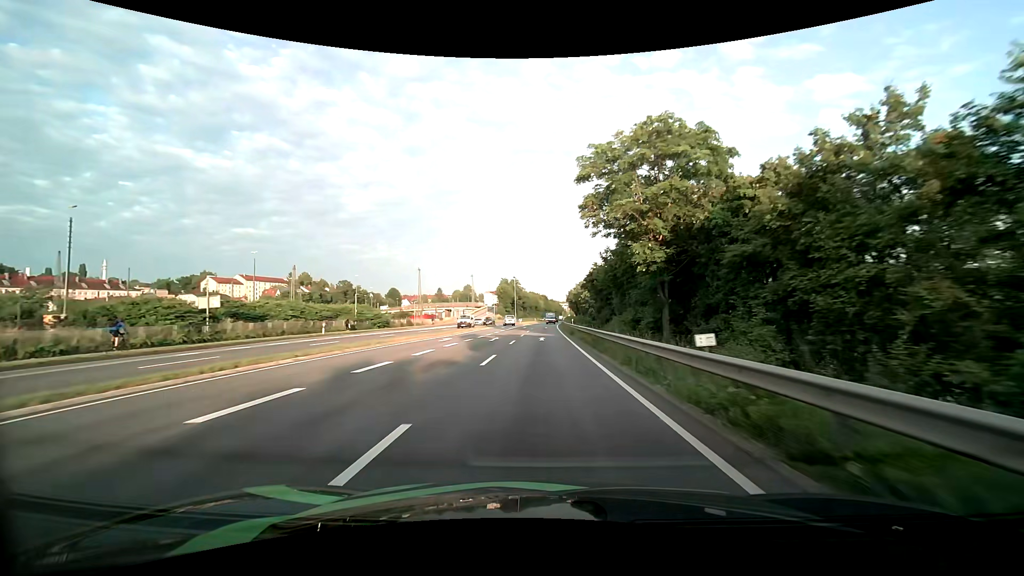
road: primary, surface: asphalt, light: Day
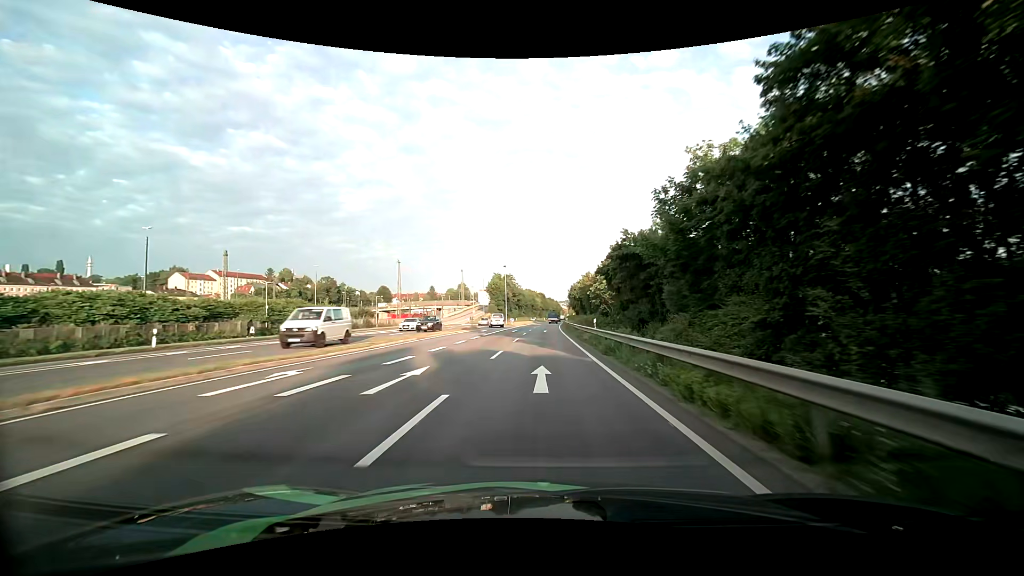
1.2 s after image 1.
(0.0, +21.8) m; 0°
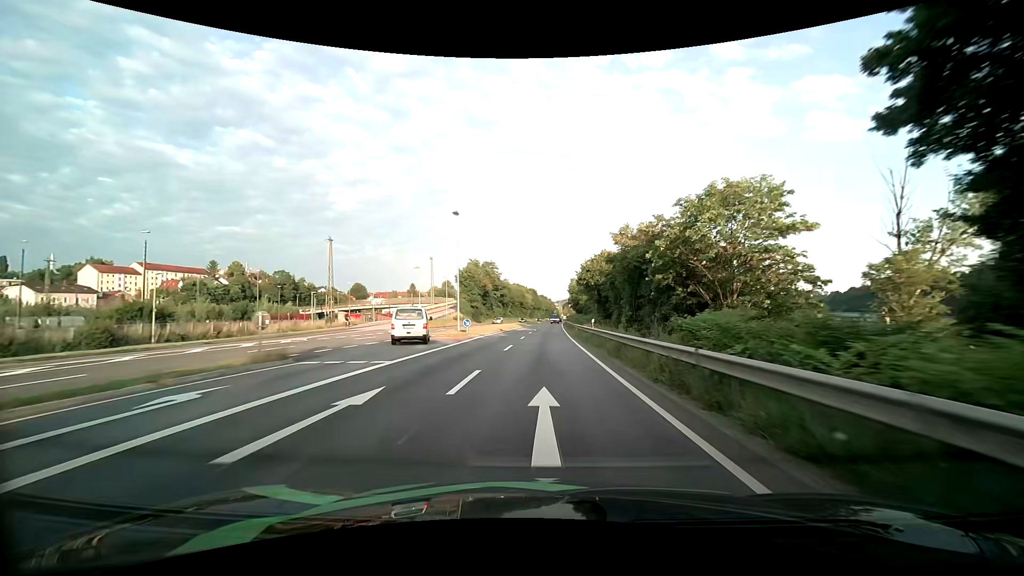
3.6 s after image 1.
(+0.5, +44.1) m; +1°
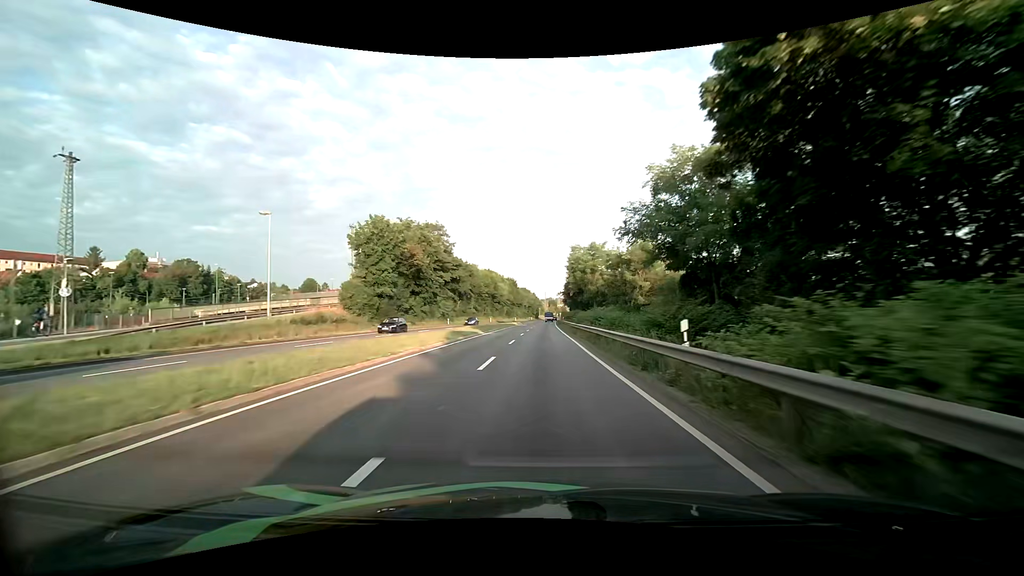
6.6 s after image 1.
(+1.0, +56.0) m; +2°
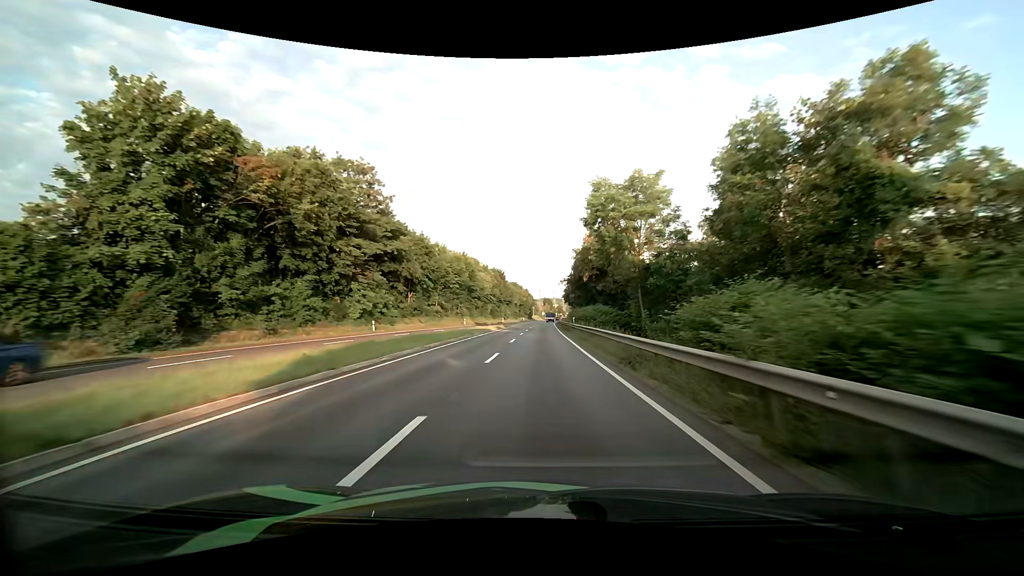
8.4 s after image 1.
(+0.2, +34.1) m; +1°
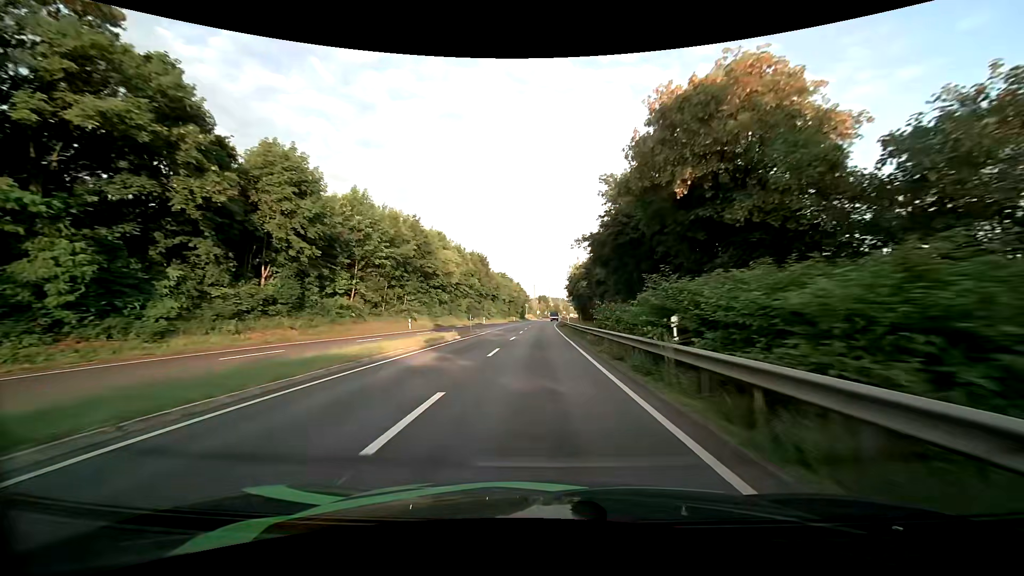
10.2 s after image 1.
(+0.2, +34.0) m; +1°
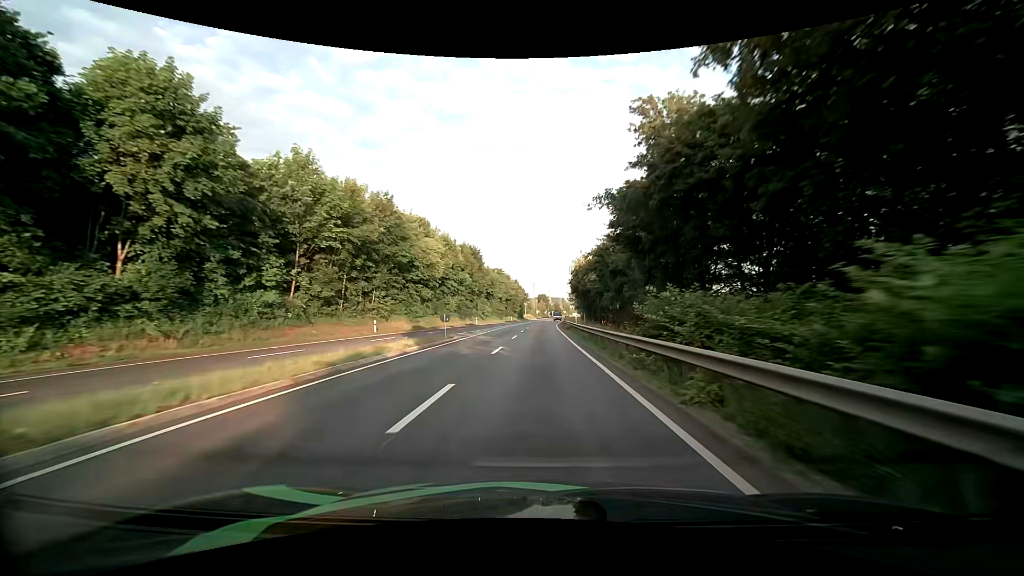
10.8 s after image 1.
(0.0, +11.0) m; 0°
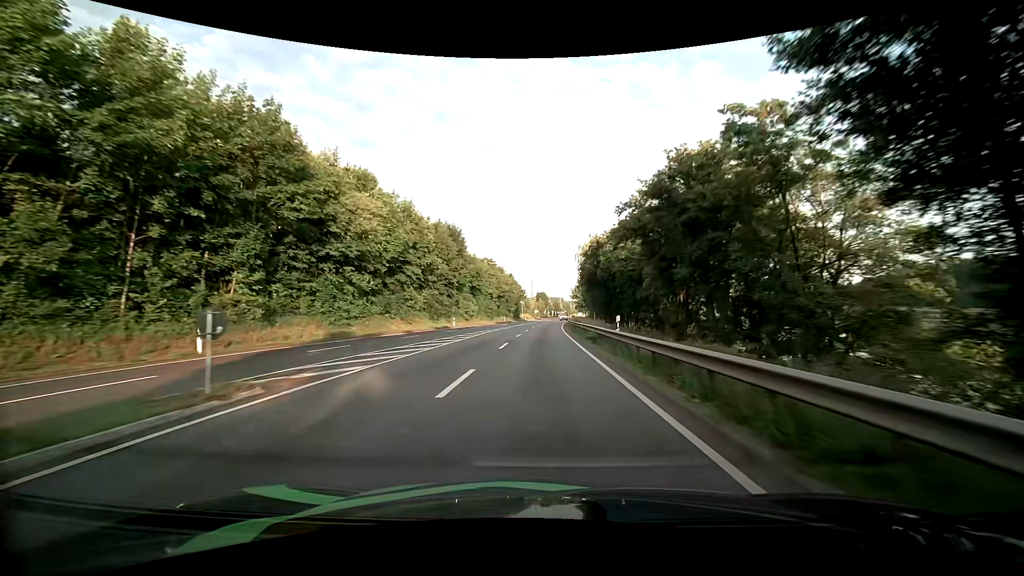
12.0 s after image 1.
(0.0, +21.5) m; 0°
(0, +10) (0, +20) (0, +30) (0, +40) (0, +50) (+1, +60) (+1, +70) (+2, +80) (+2, +90) (+3, +100) m
